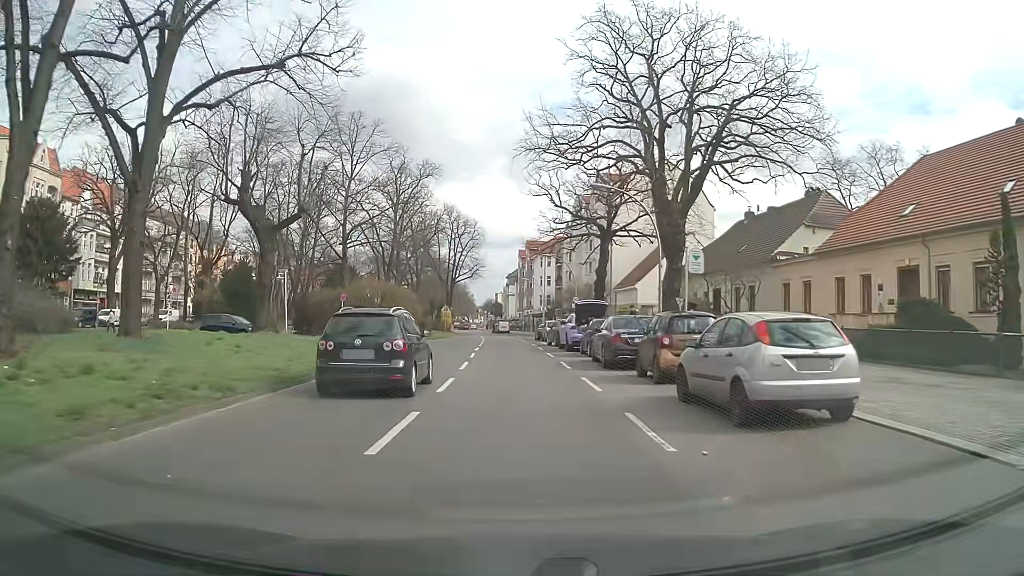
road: secondary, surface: asphalt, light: Day
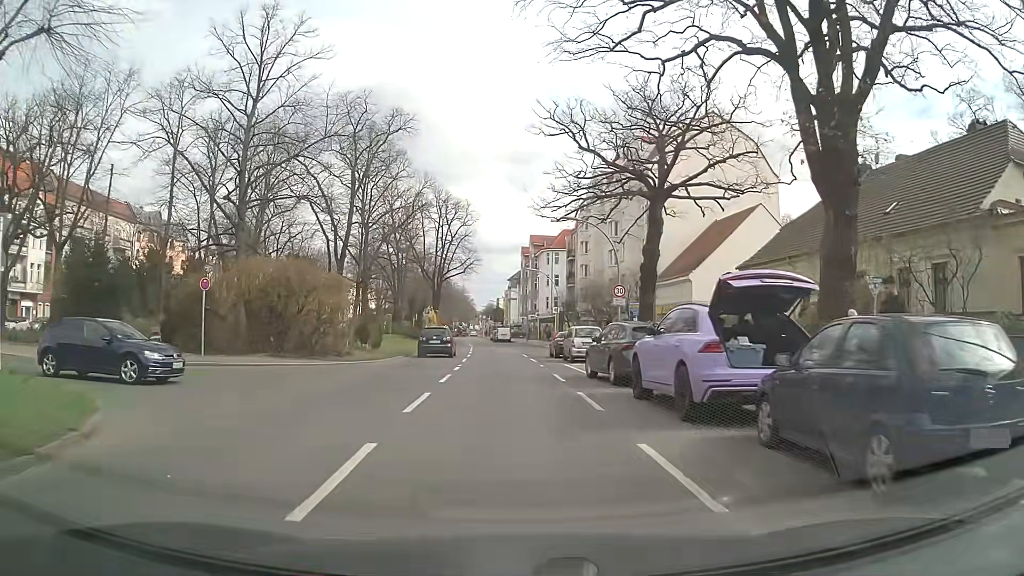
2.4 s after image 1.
(-0.1, +20.4) m; 0°
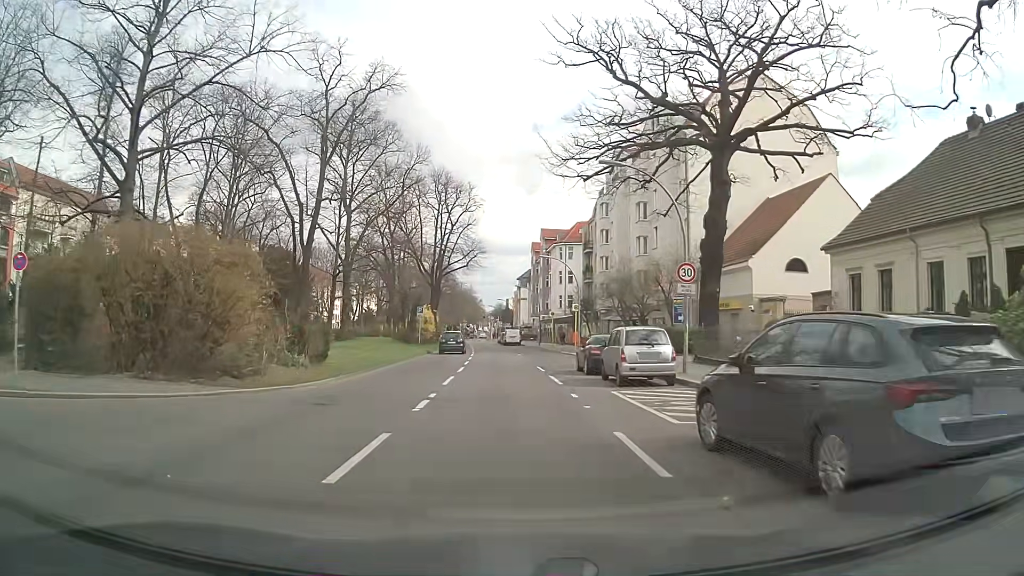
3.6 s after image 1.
(-0.1, +10.8) m; -2°
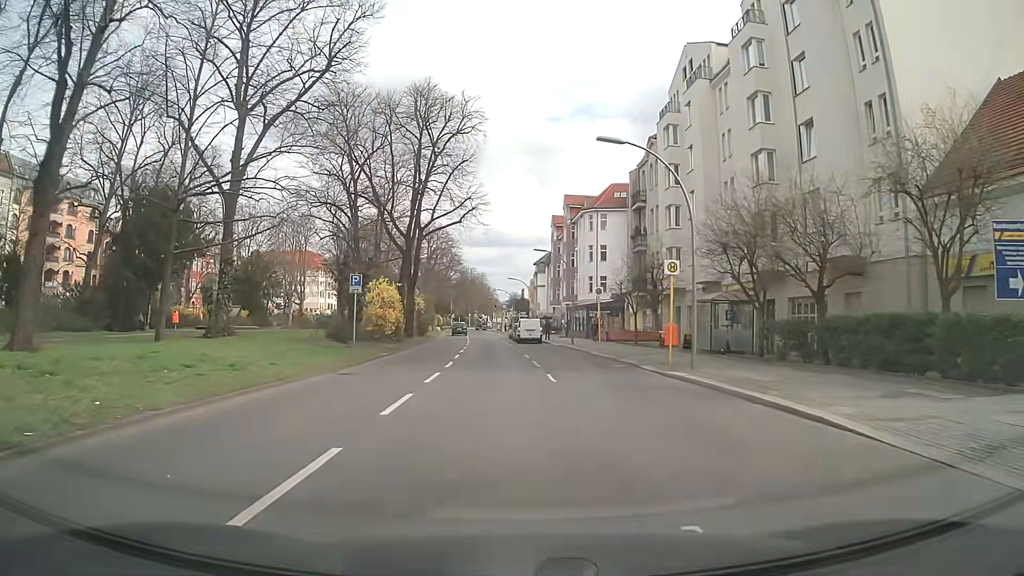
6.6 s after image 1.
(+0.2, +25.8) m; -1°
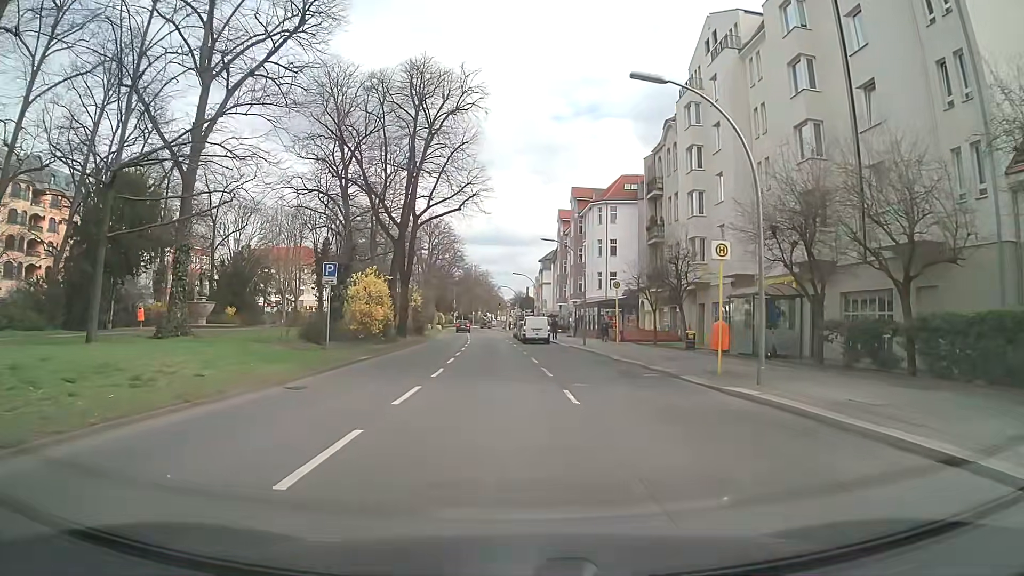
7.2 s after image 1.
(0.0, +4.8) m; -1°
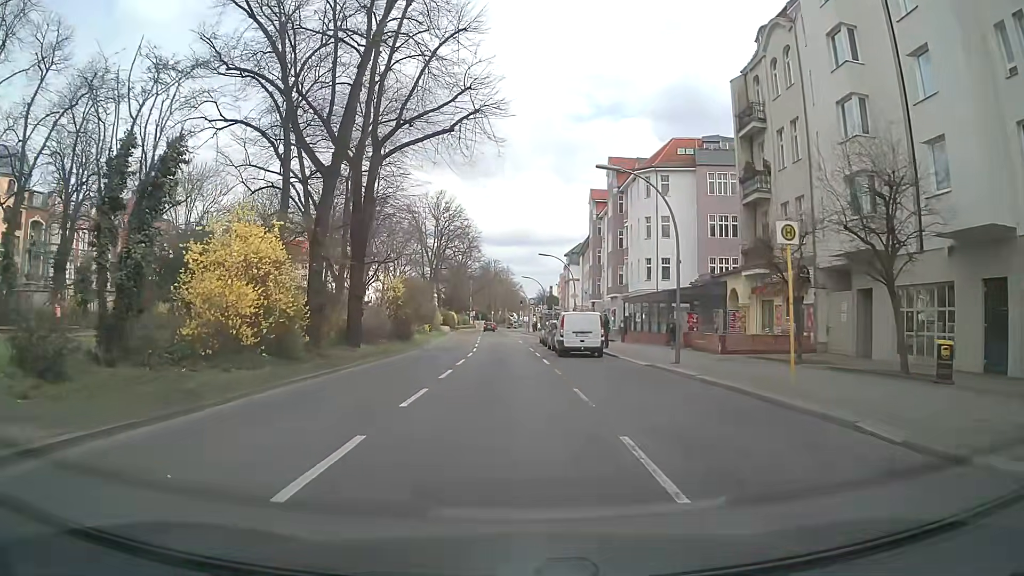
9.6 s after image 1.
(-0.1, +18.6) m; -1°
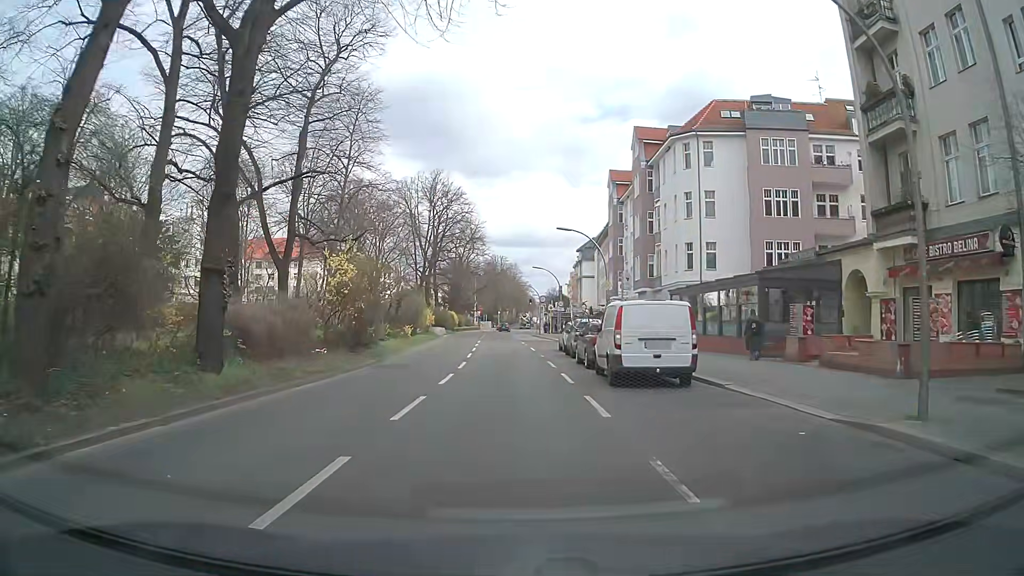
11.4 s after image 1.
(-0.1, +13.3) m; -1°
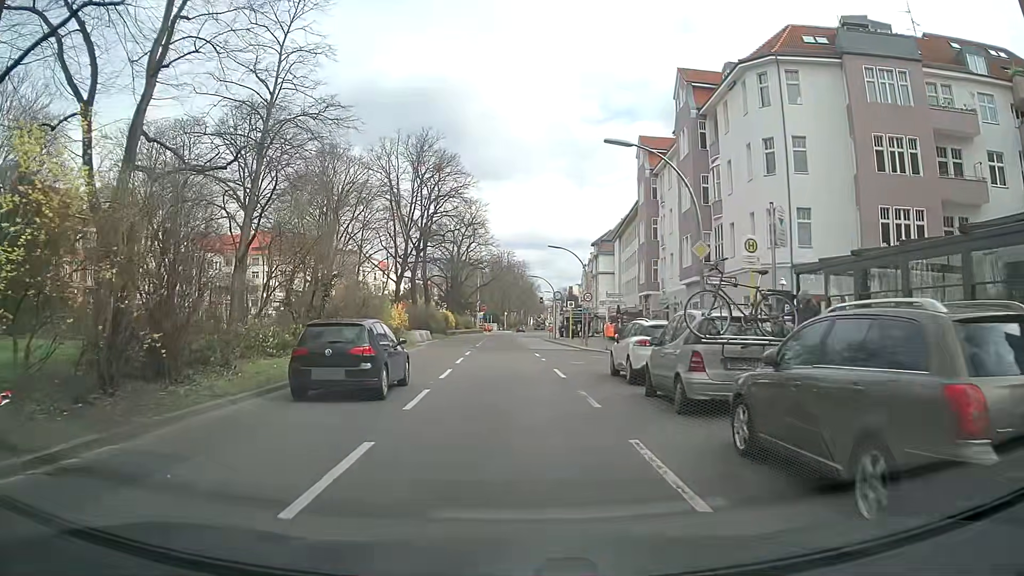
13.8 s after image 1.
(+0.2, +17.0) m; -1°
